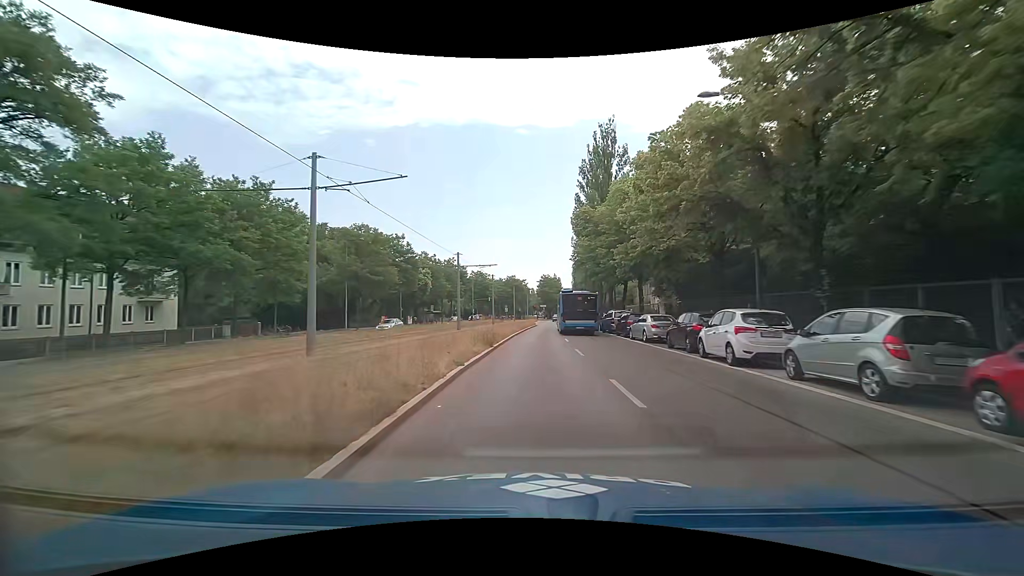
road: secondary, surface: asphalt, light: Day
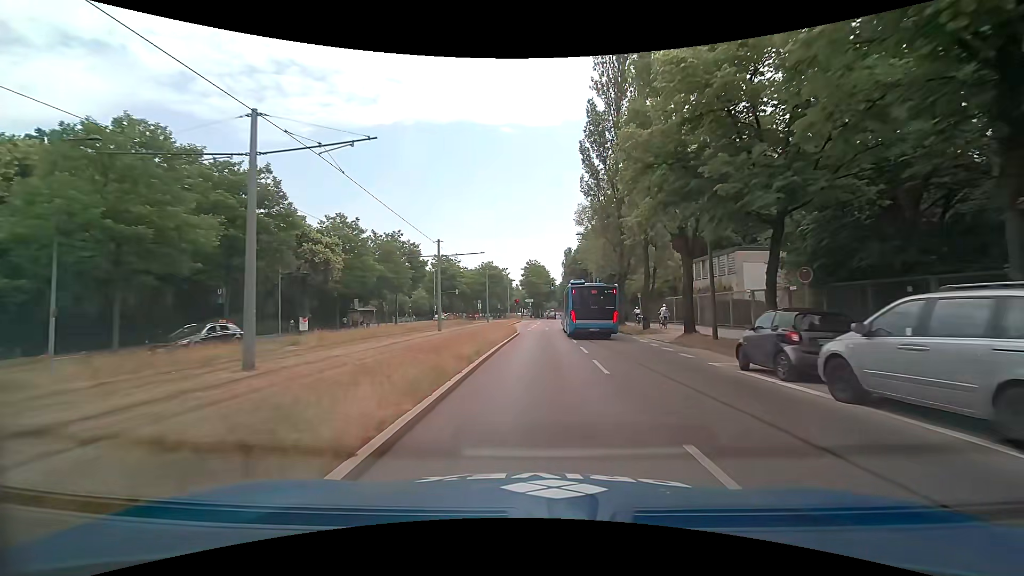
(+0.3, +32.2) m; +2°
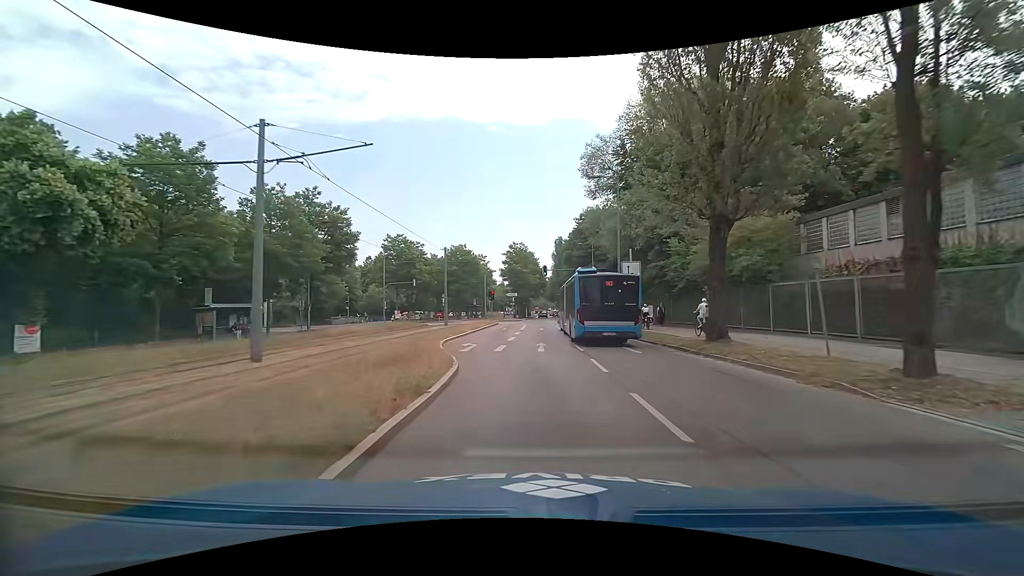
(+0.2, +23.9) m; +1°
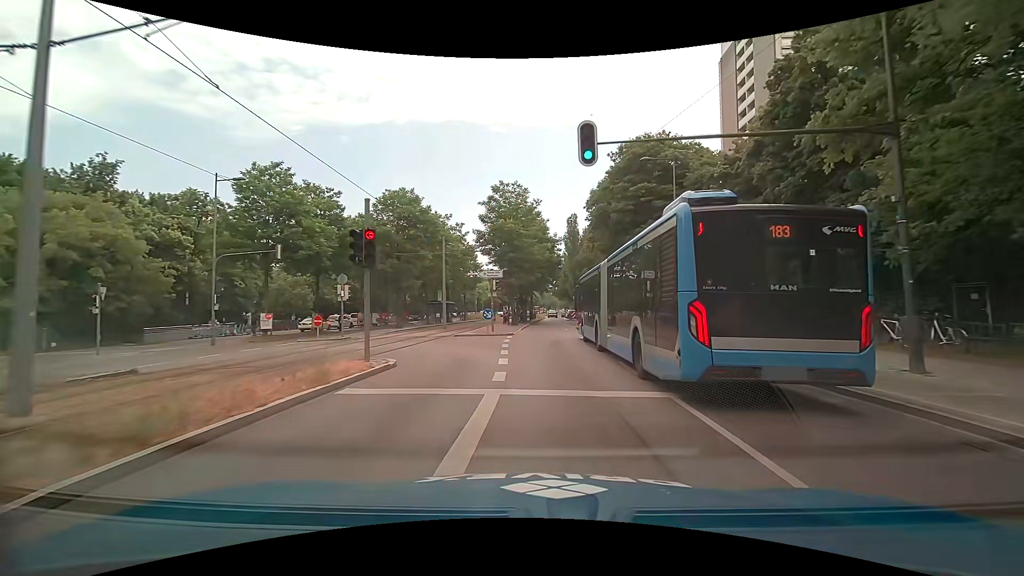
(+0.2, +37.2) m; 0°
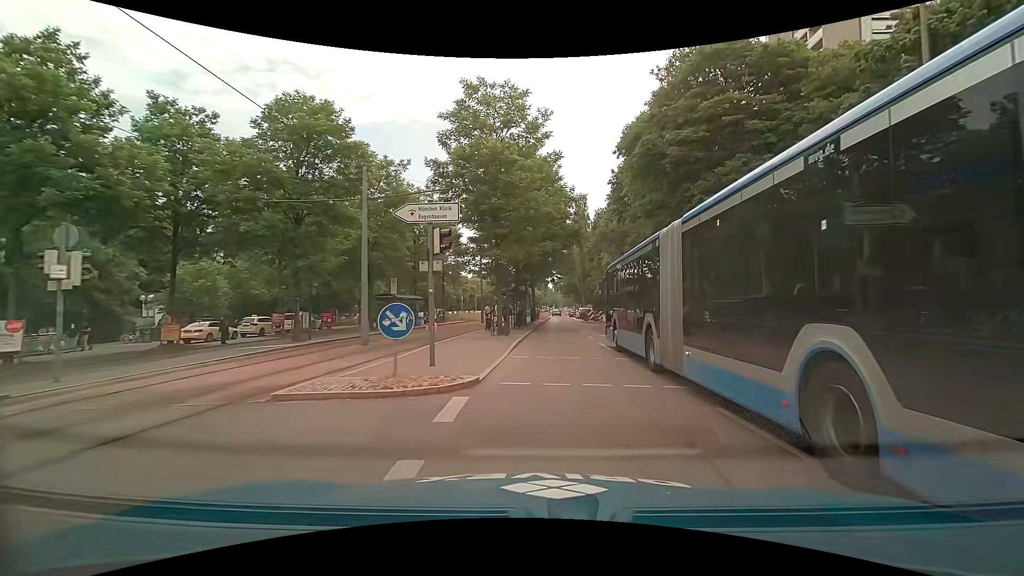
(-0.1, +18.3) m; -1°
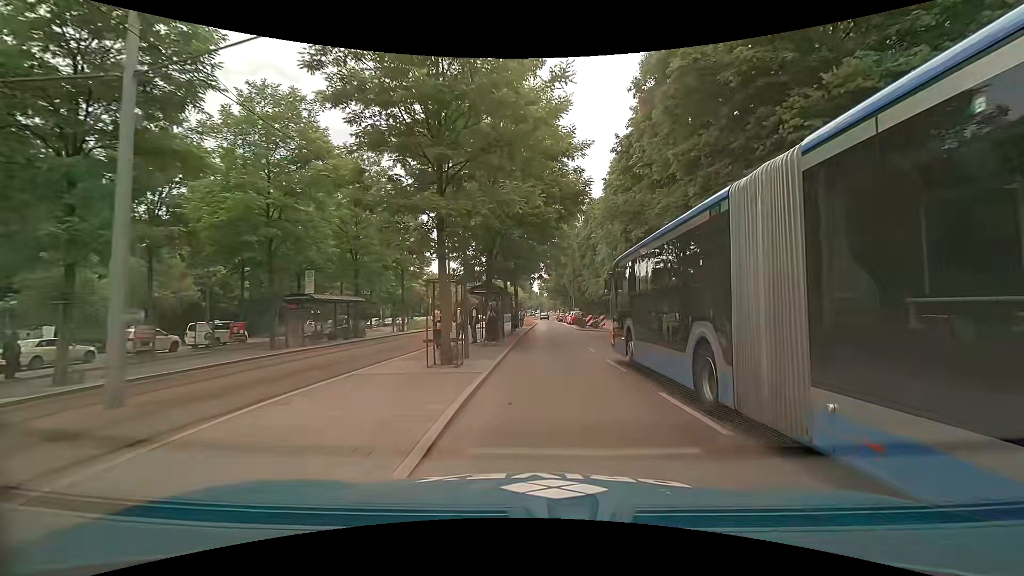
(+0.3, +10.9) m; +2°
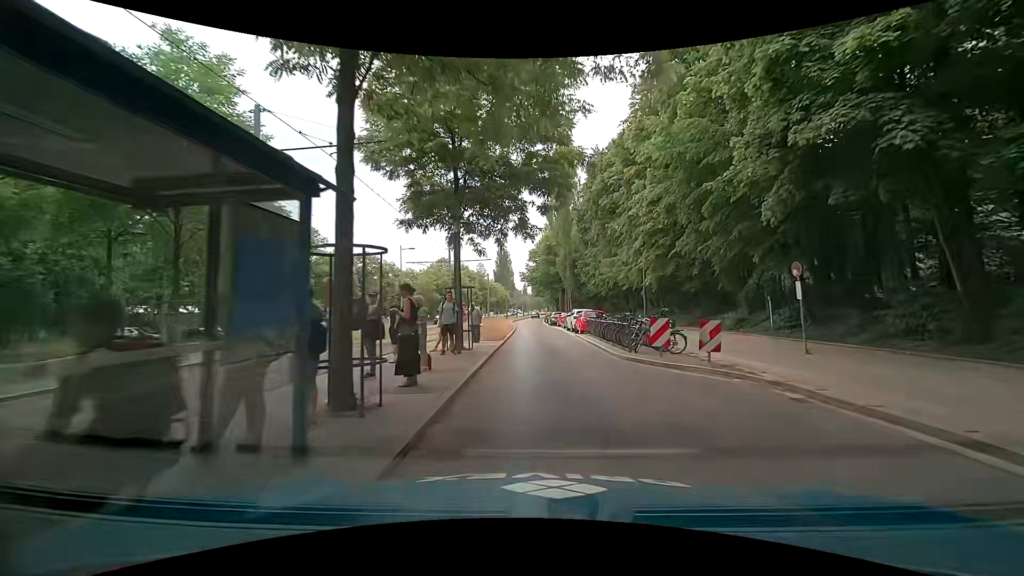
(+0.3, +25.5) m; 0°
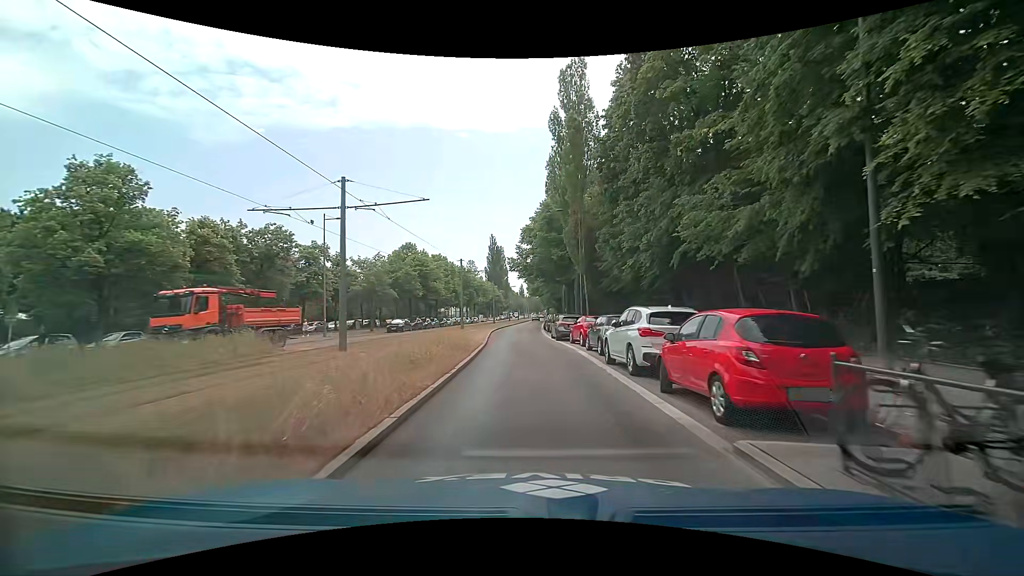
(+1.0, +23.5) m; +2°
(0, +10) (0, +20) (-1, +30) (-1, +40) (-2, +50) (-2, +60) (-2, +70) (-2, +80) (-1, +90) (-1, +100) m
